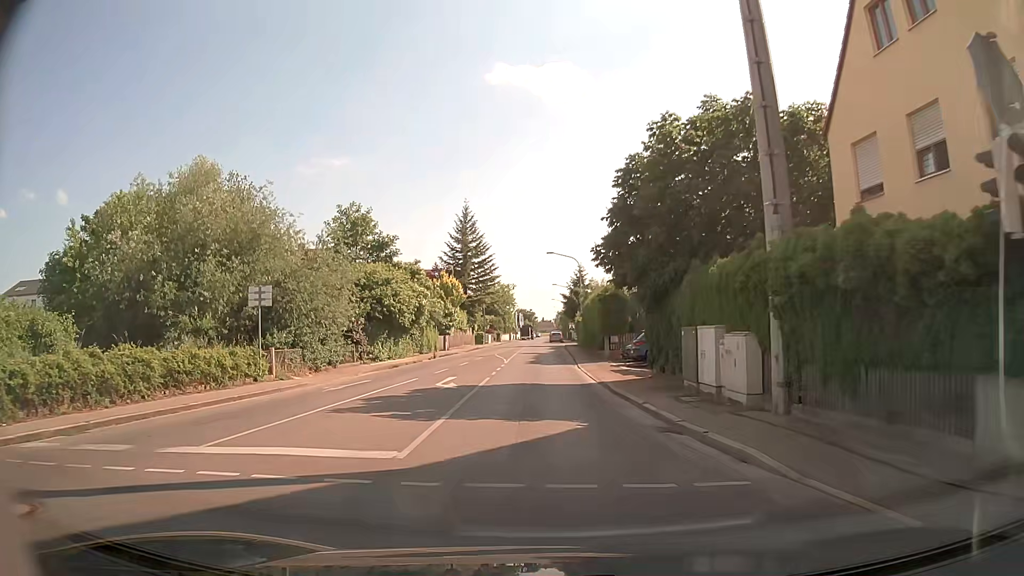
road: tertiary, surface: asphalt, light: Day
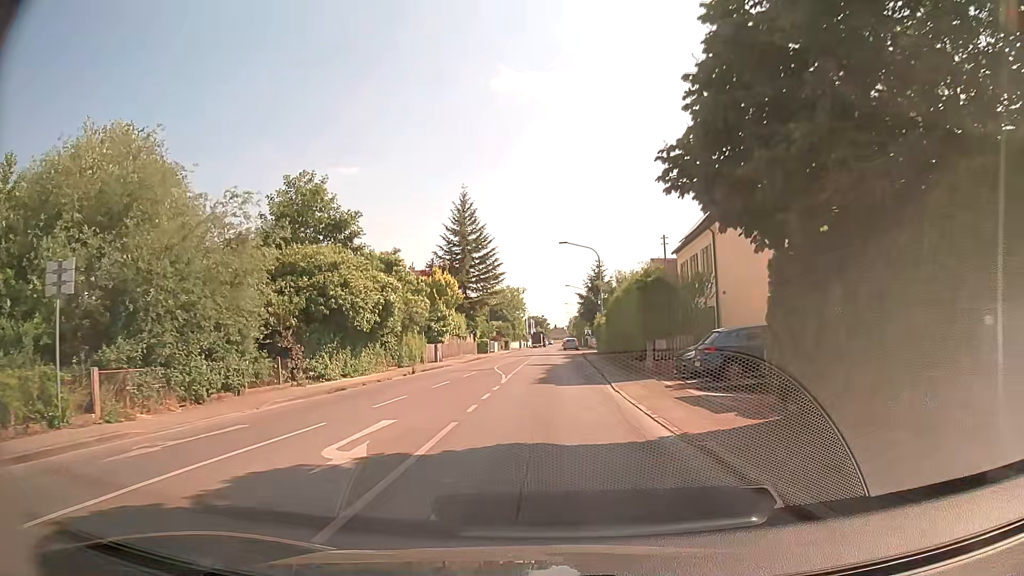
(-0.1, +10.7) m; -1°
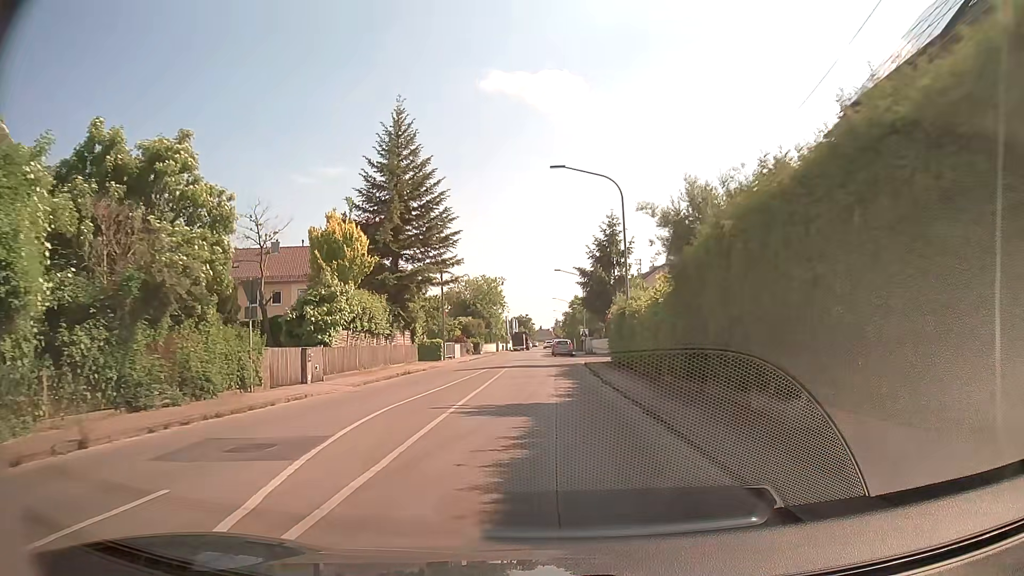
(0.0, +23.7) m; +1°
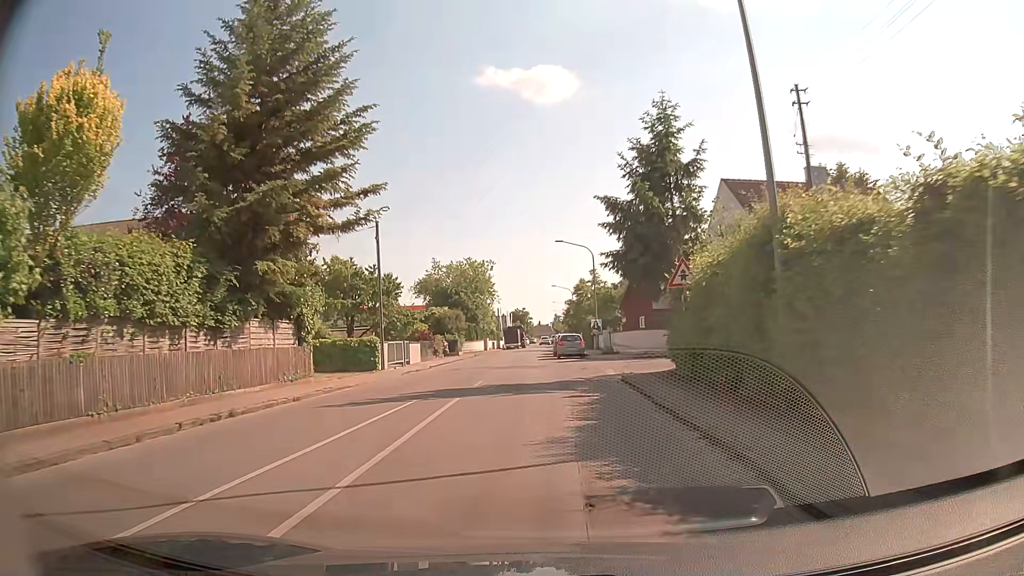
(-0.2, +18.7) m; 0°
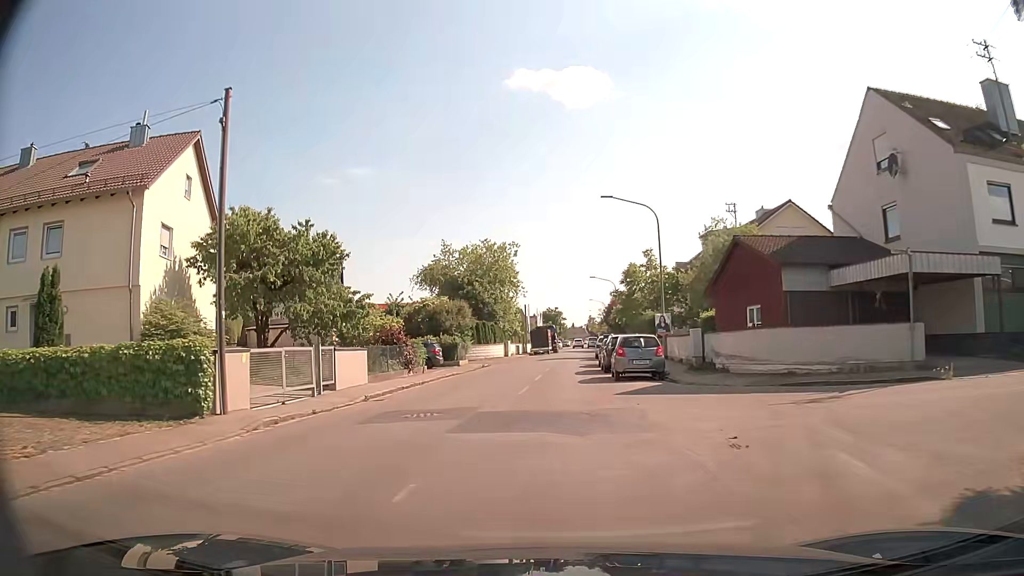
(-0.4, +18.2) m; -2°
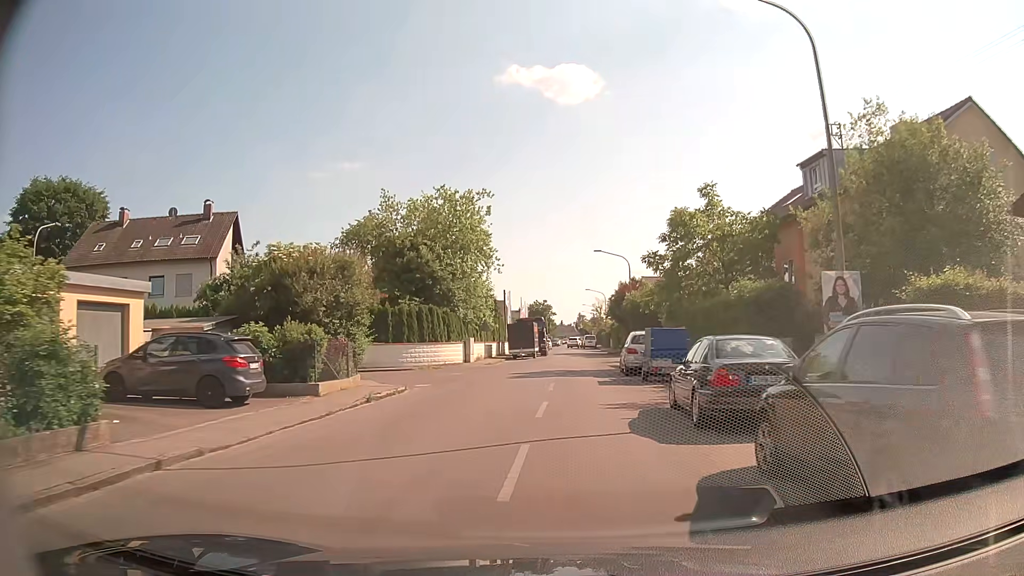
(0.0, +23.4) m; +1°
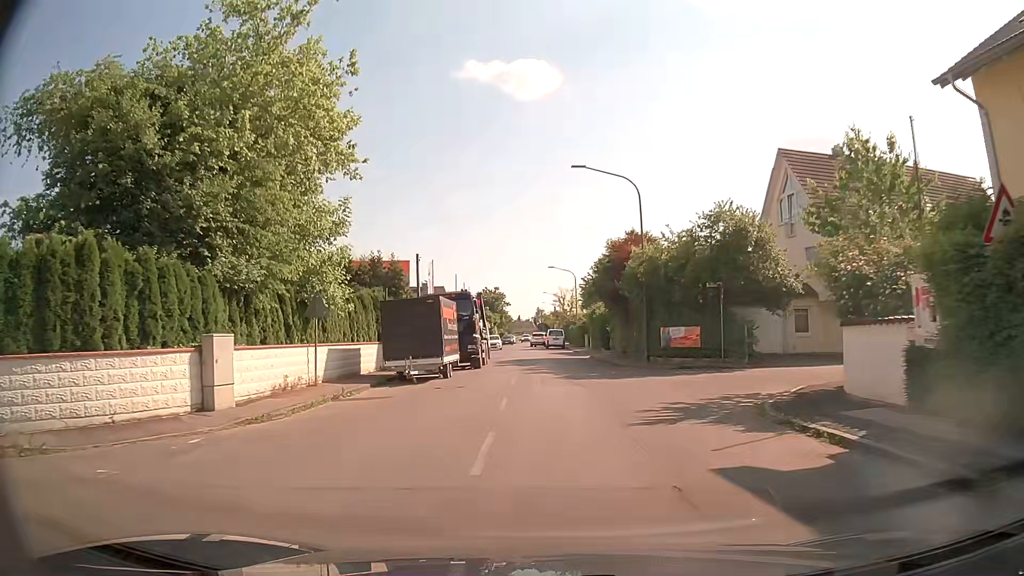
(+0.8, +28.2) m; +3°
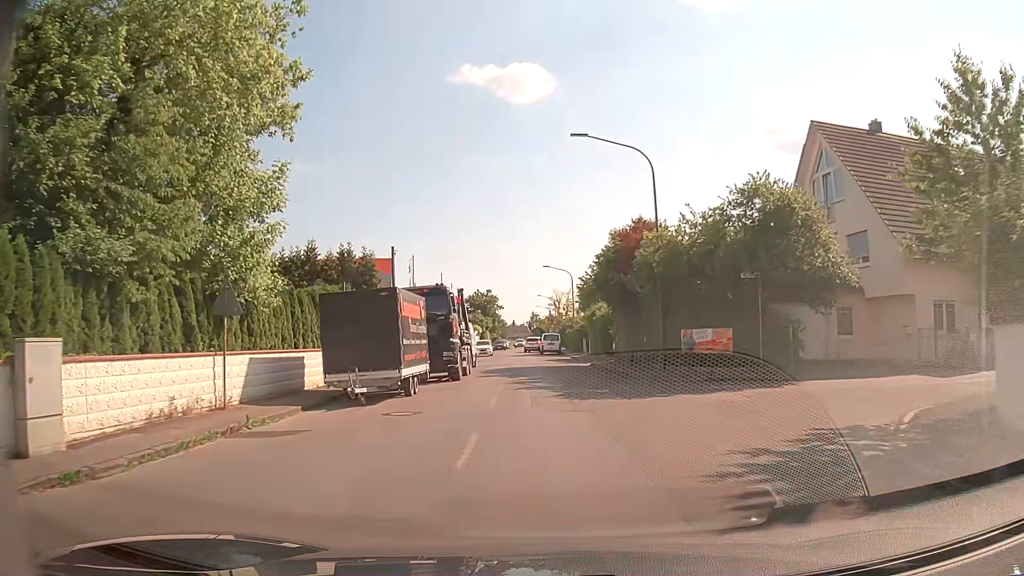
(0.0, +5.5) m; +1°
